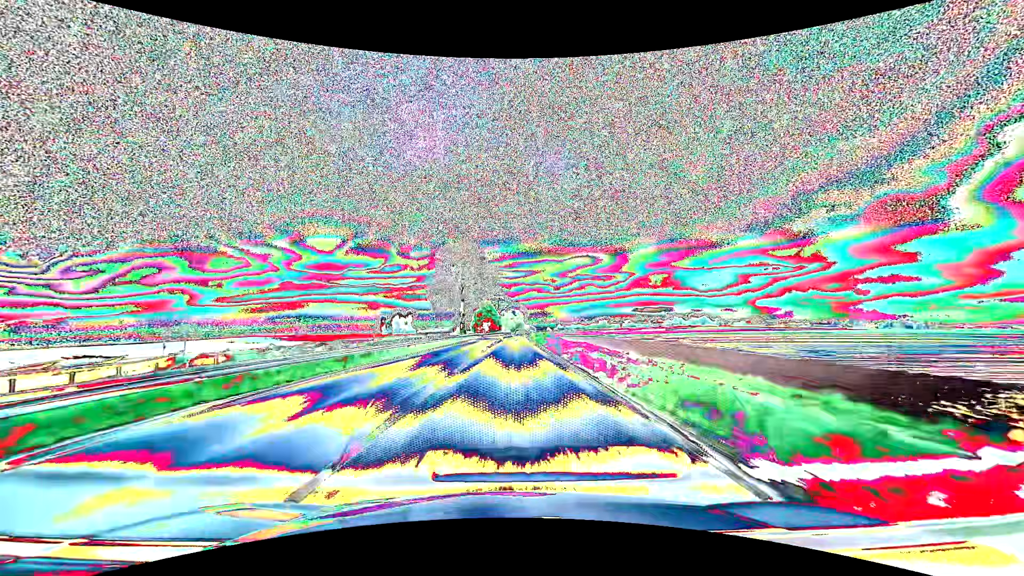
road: primary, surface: asphalt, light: Day
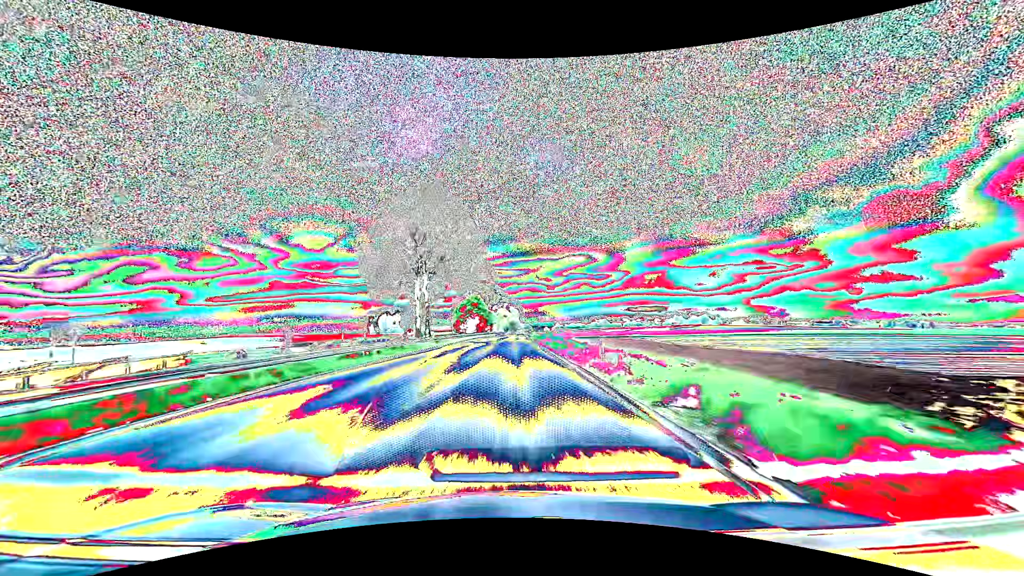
(+0.2, +31.7) m; +1°
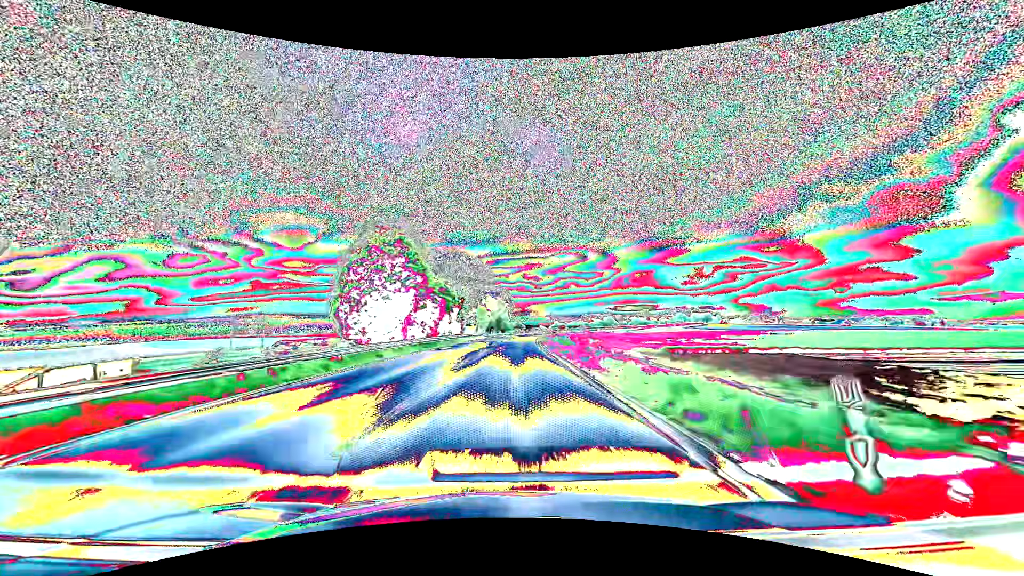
(+0.7, +63.3) m; +1°
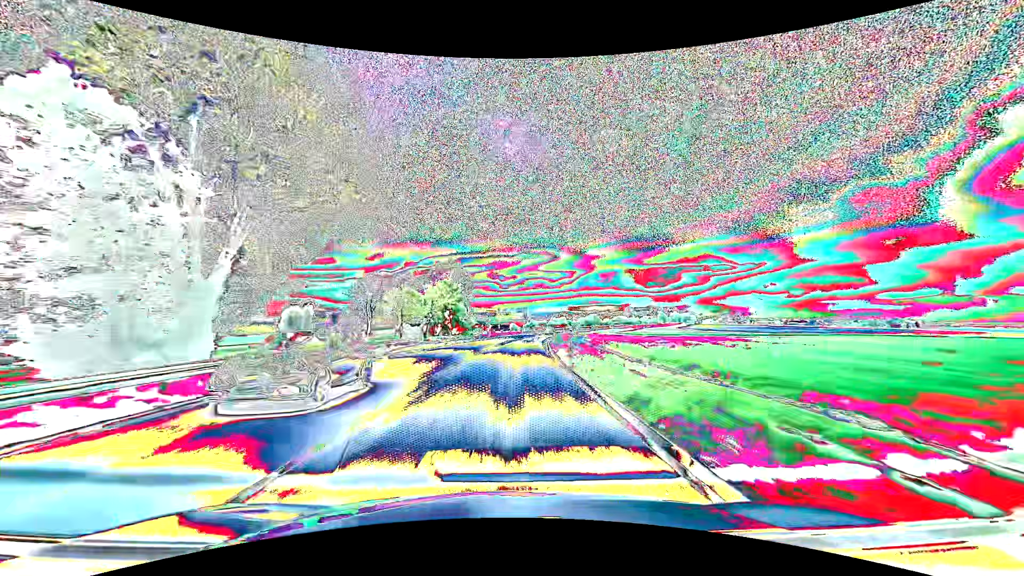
(+1.8, +63.4) m; +4°
